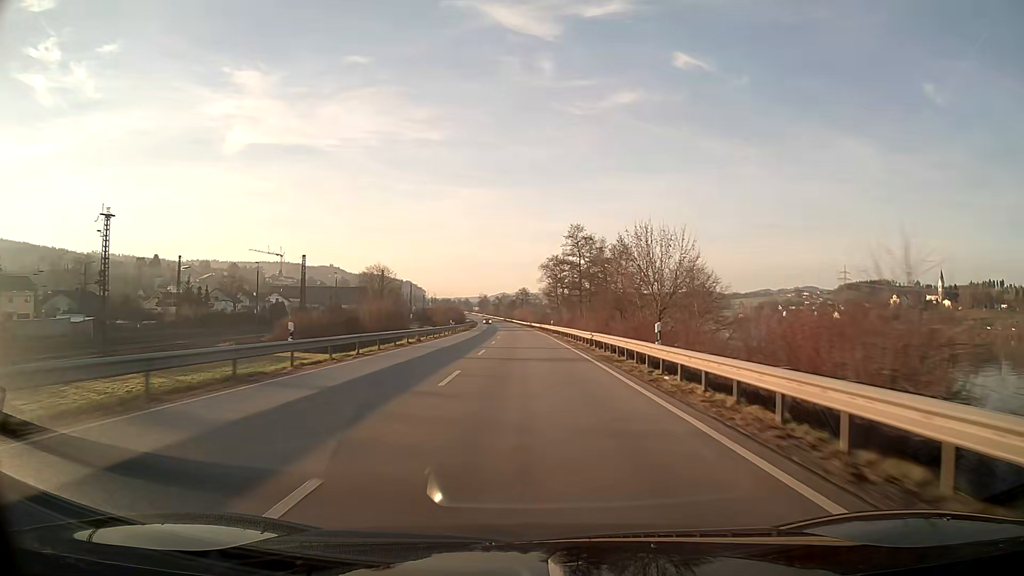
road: primary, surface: asphalt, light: Day
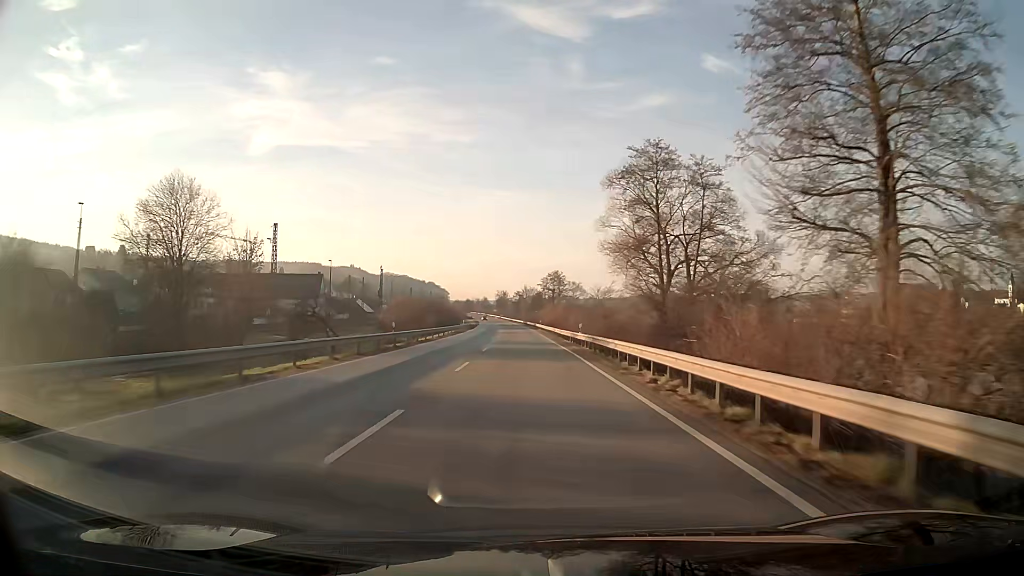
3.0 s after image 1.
(-1.7, +80.0) m; -2°
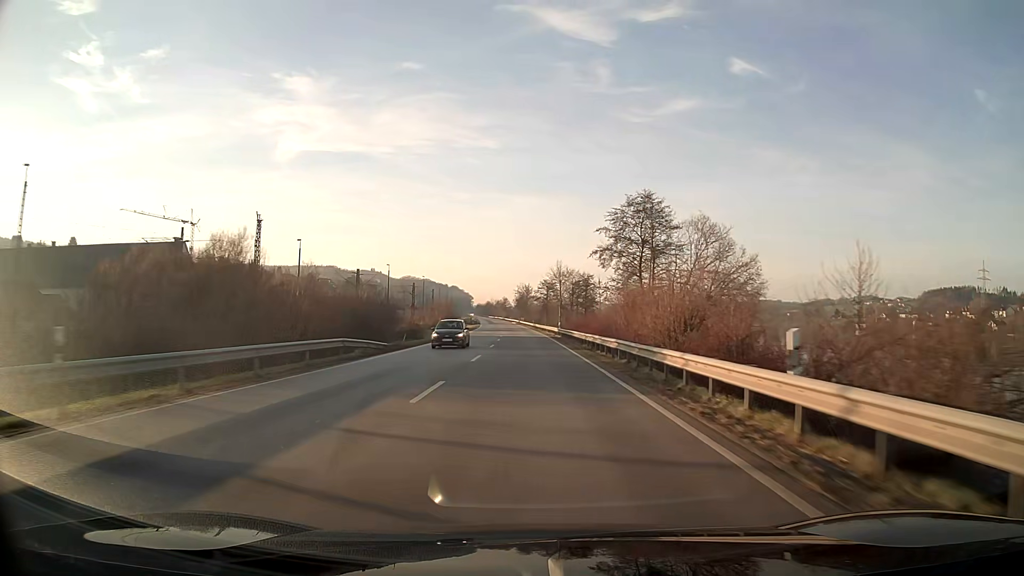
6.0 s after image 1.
(-1.7, +79.8) m; -2°
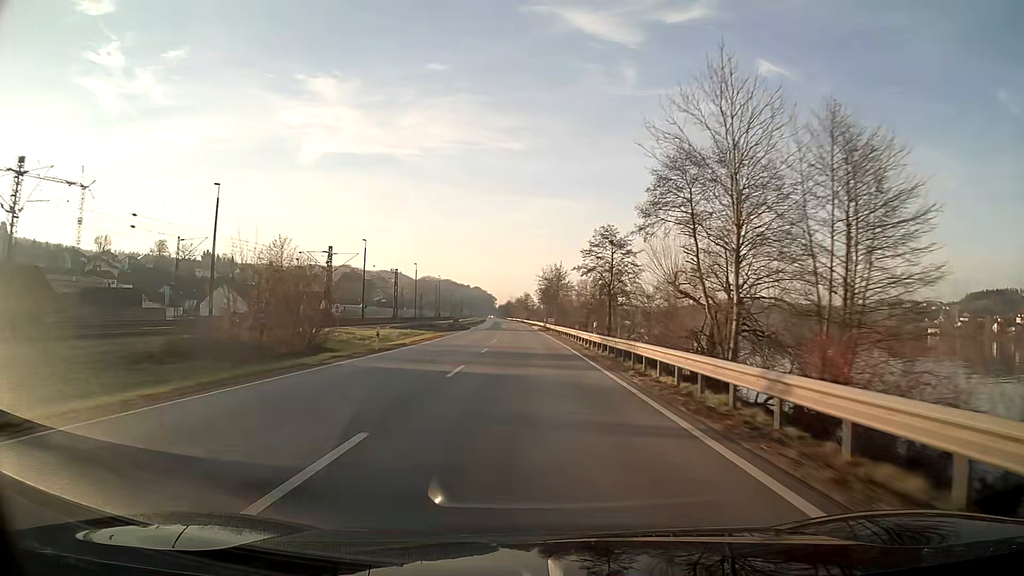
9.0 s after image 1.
(-1.5, +79.7) m; -2°
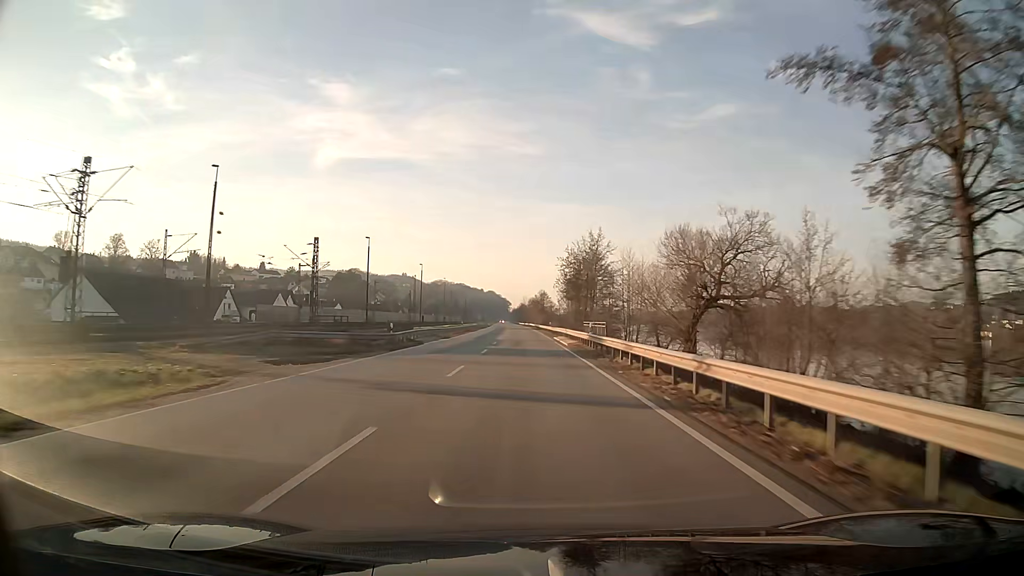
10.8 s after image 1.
(-0.6, +47.8) m; -1°
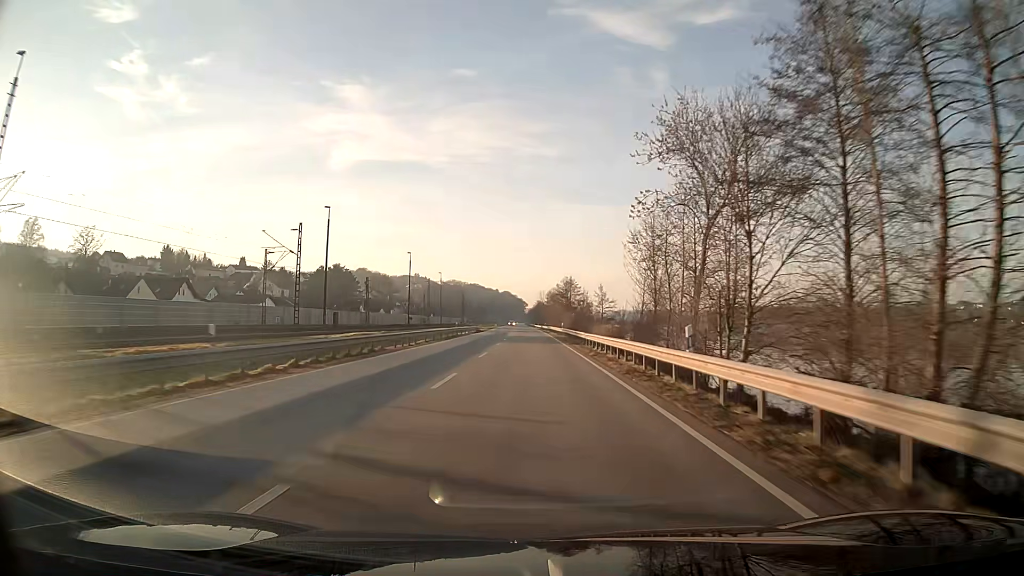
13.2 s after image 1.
(-0.7, +63.7) m; -1°
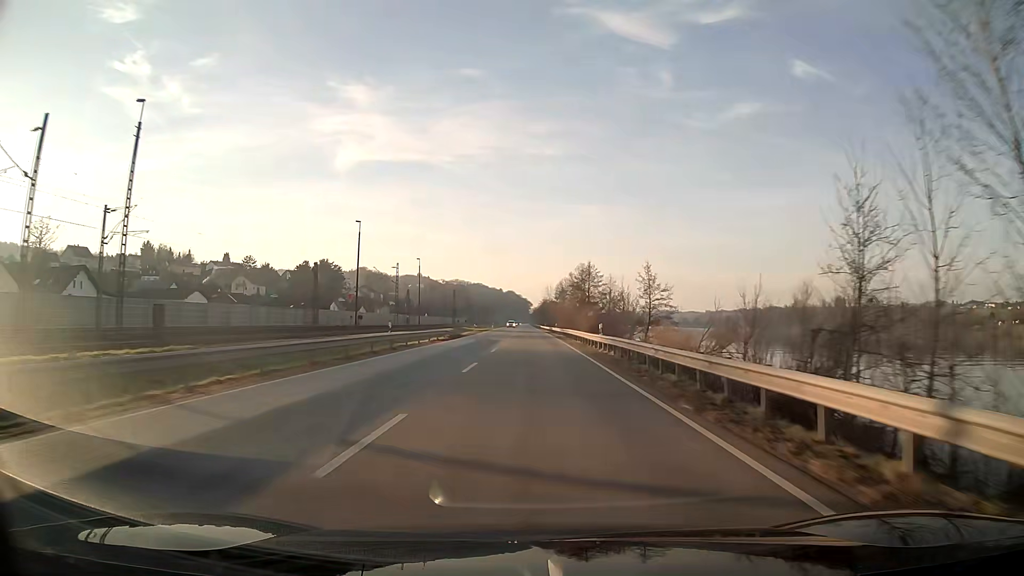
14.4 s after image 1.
(-0.1, +31.9) m; 0°
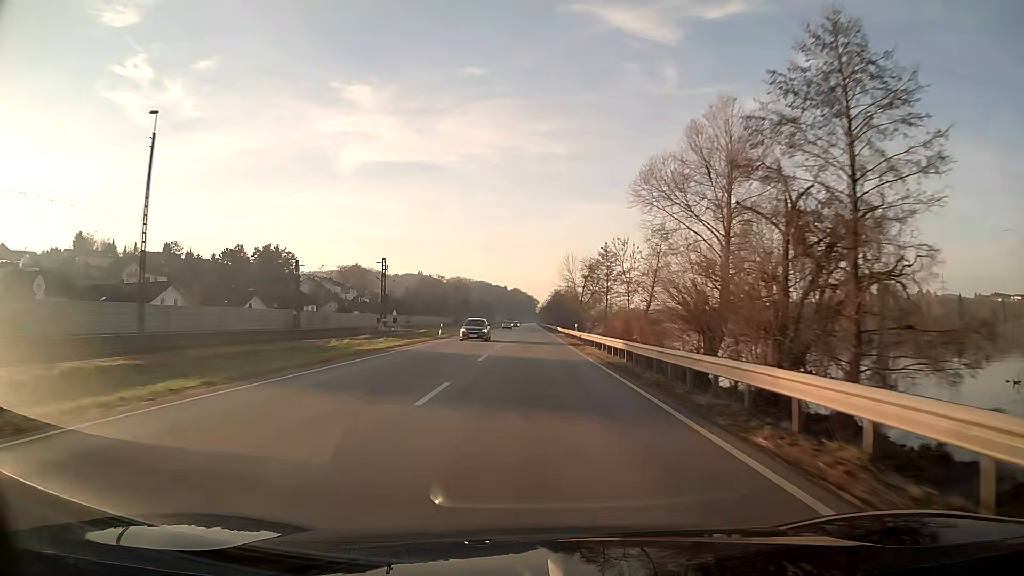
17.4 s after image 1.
(-0.3, +79.8) m; -1°
